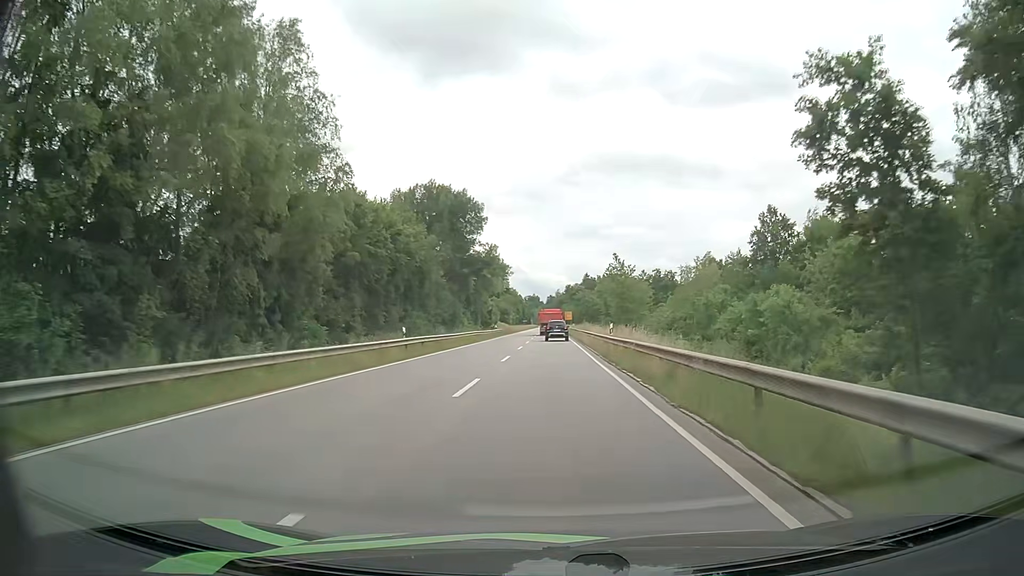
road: secondary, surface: asphalt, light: Day
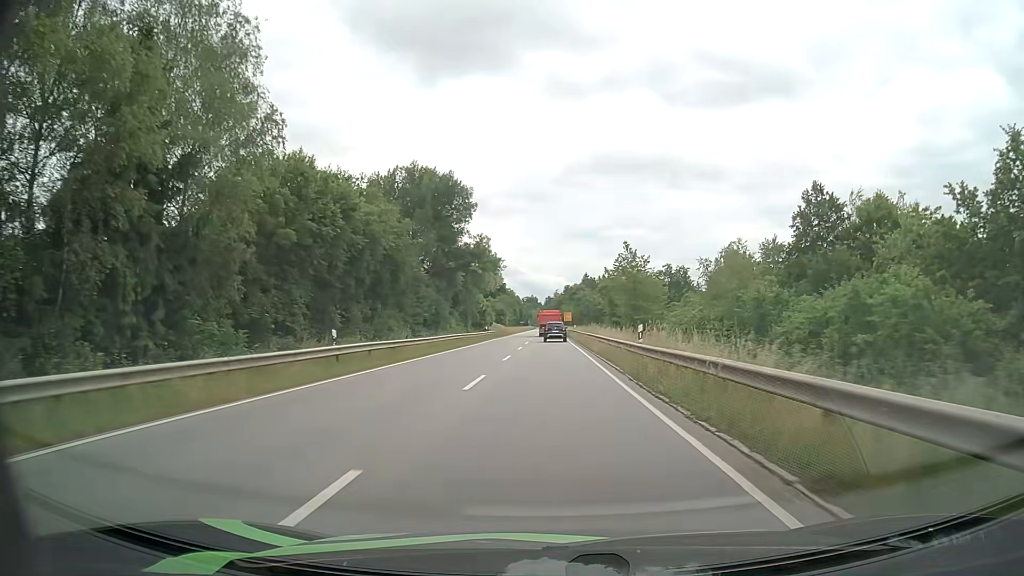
(+0.1, +10.5) m; +1°
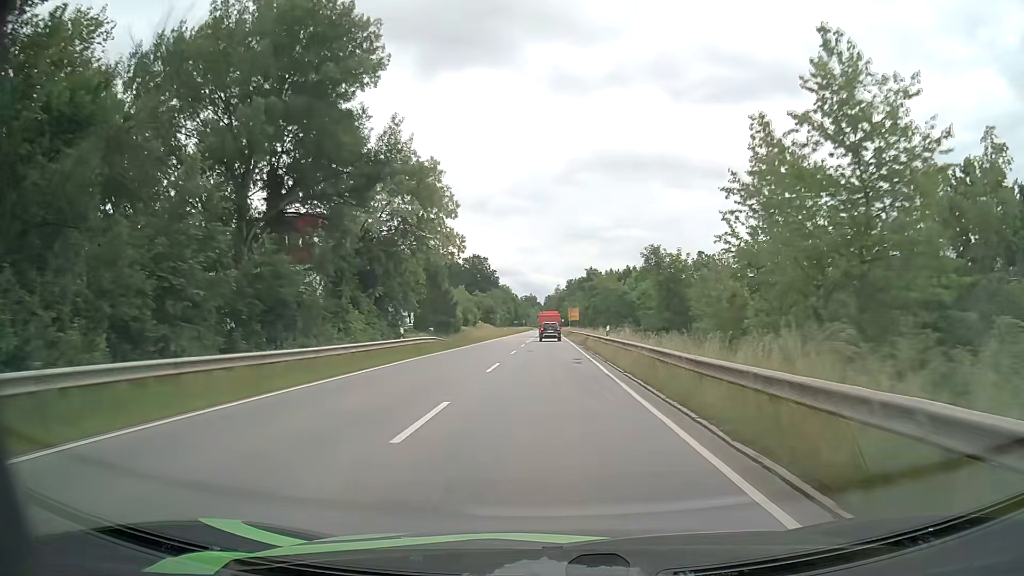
(-0.1, +42.4) m; 0°
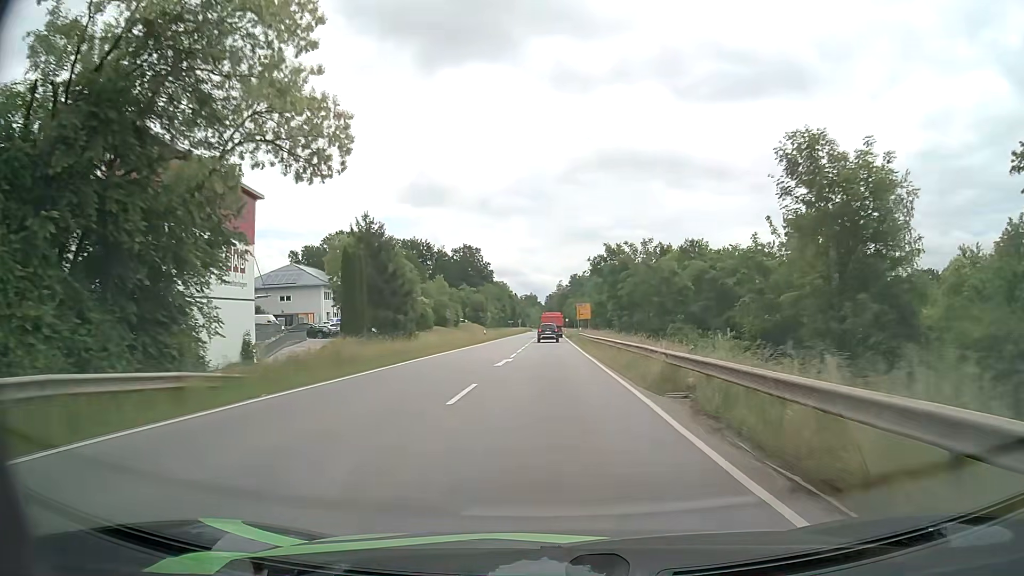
(-0.1, +32.2) m; 0°
(0, +10) (0, +20) (0, +30) (0, +40) (0, +50) (0, +60) (0, +70) (0, +80) (0, +90) (0, +100) m
